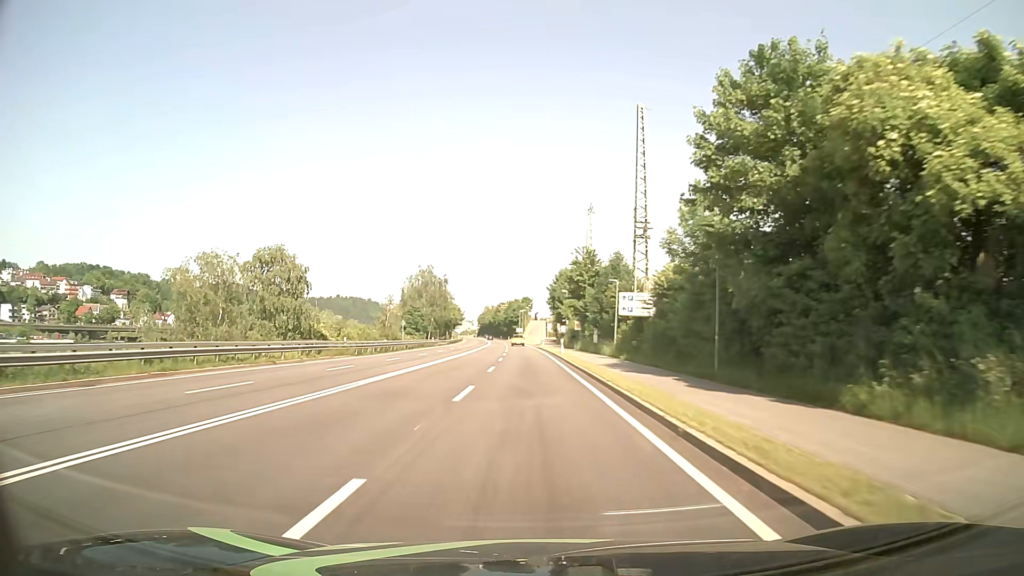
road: primary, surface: asphalt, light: Day
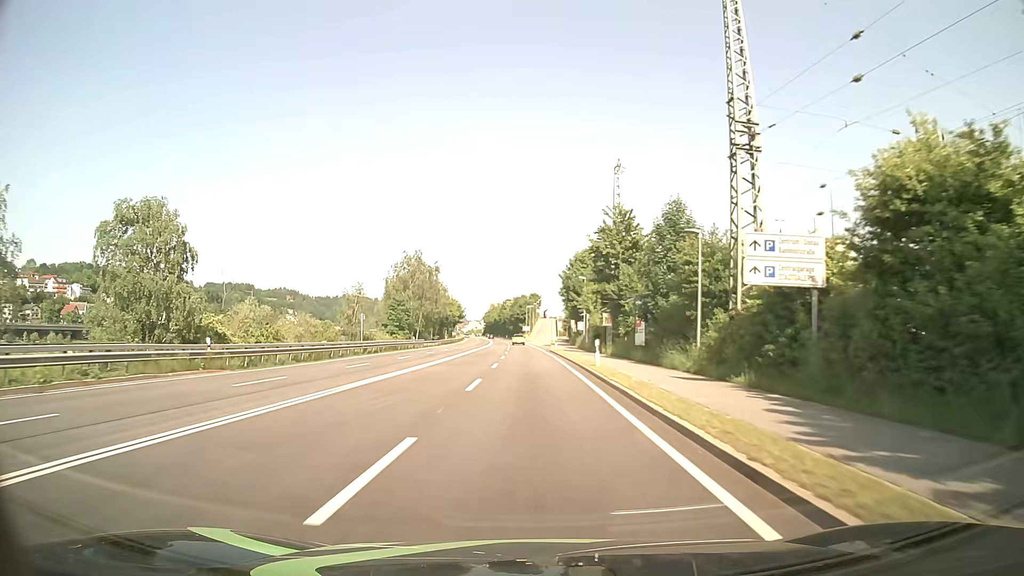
(-0.3, +21.5) m; -1°
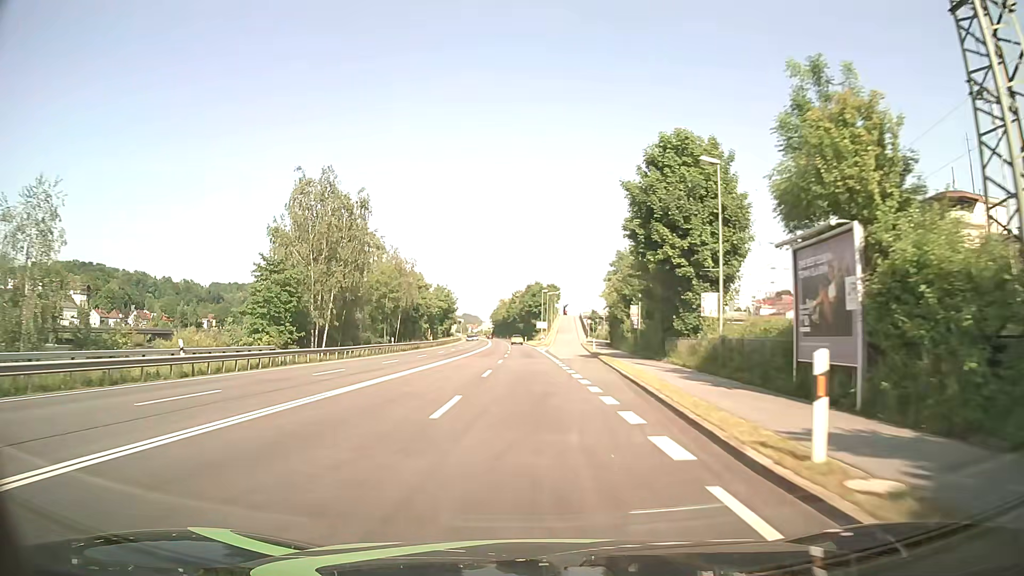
(-1.1, +53.8) m; -2°
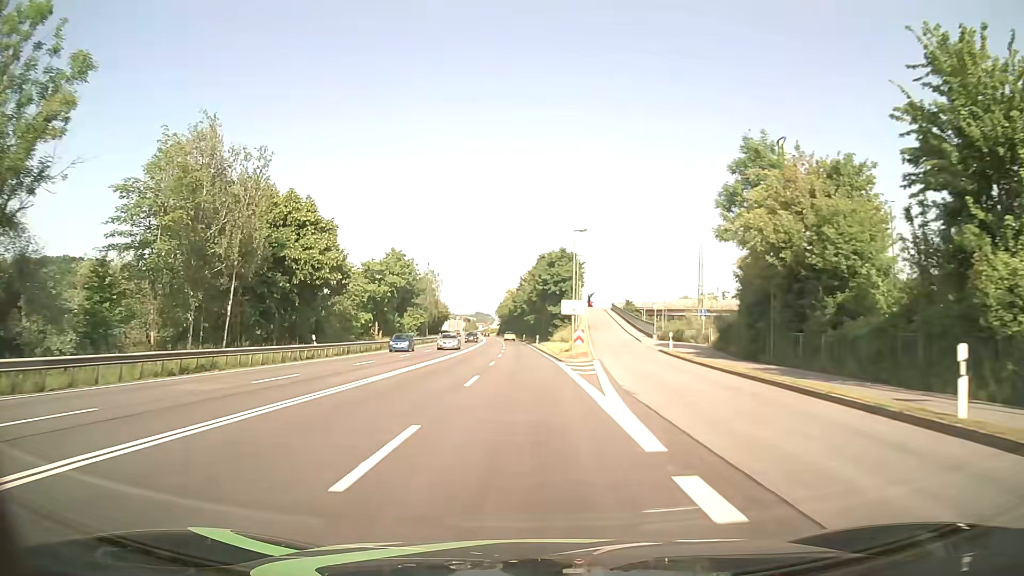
(-0.3, +53.8) m; -1°
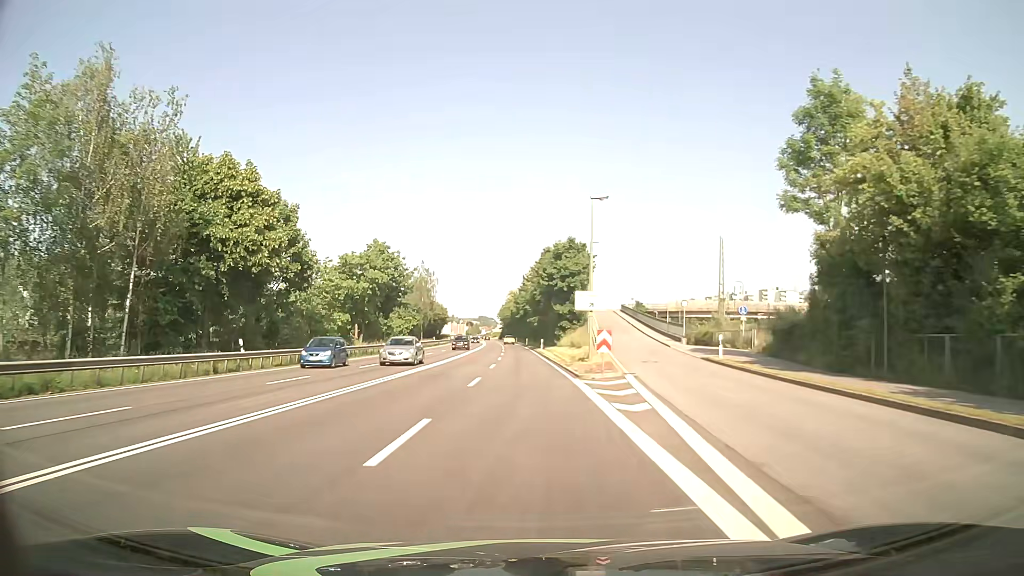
(-0.1, +10.8) m; -1°
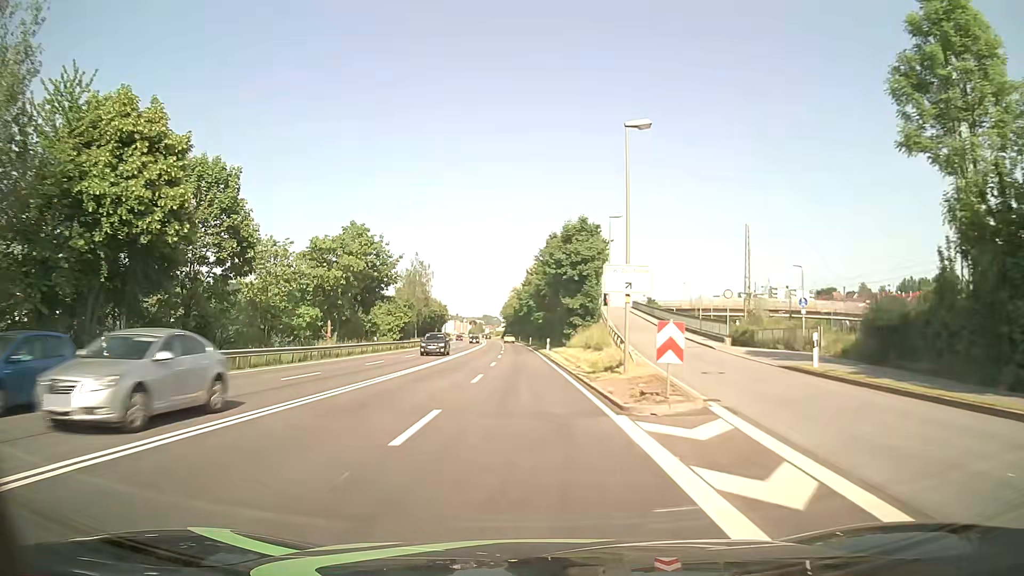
(0.0, +10.8) m; 0°
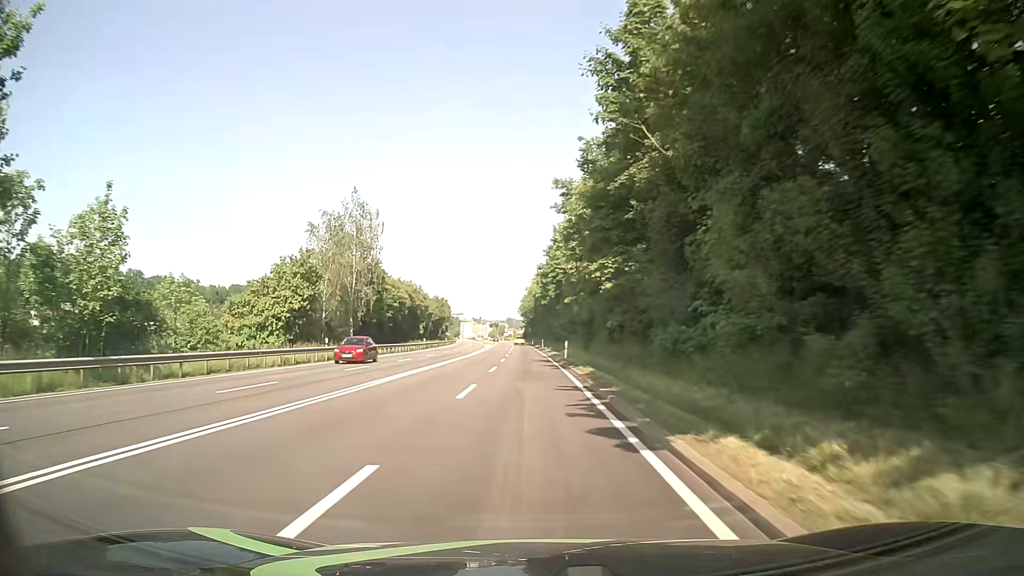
(-1.0, +53.7) m; -2°
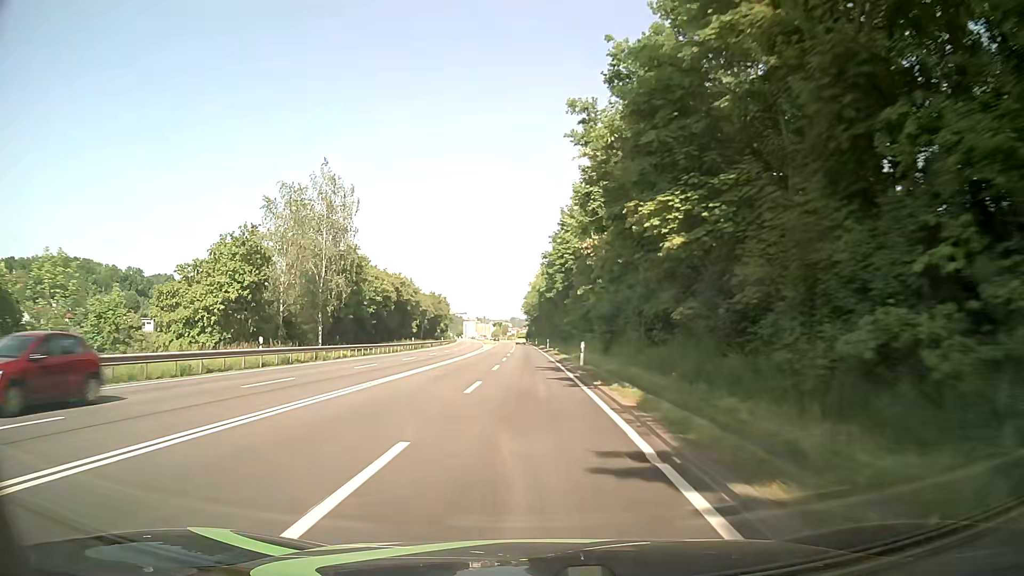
(0.0, +10.7) m; 0°
(0, +10) (0, +20) (0, +30) (0, +40) (0, +50) (-1, +60) (-1, +70) (-1, +80) (-2, +90) (-2, +100) m
